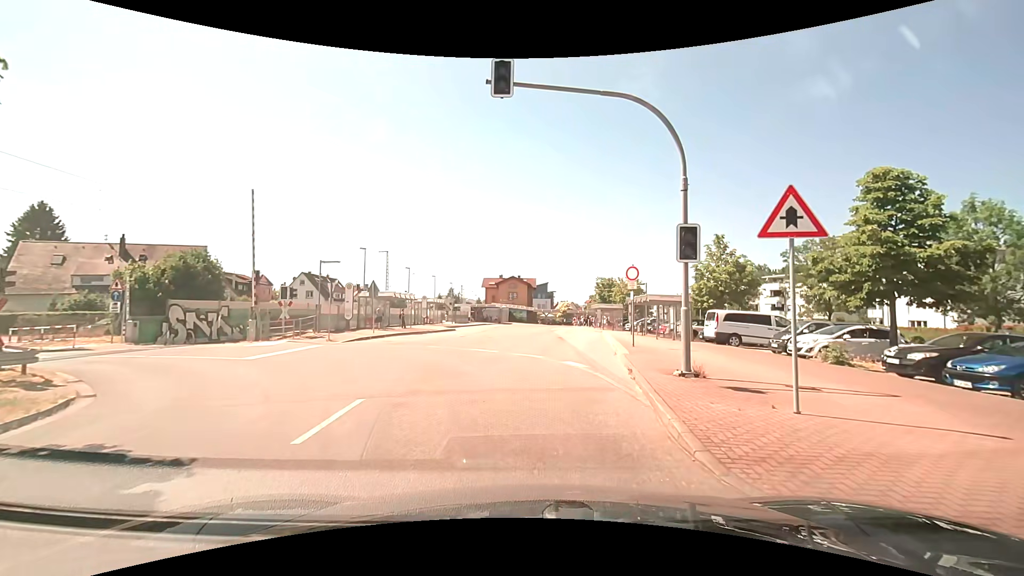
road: unclassified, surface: asphalt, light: Day
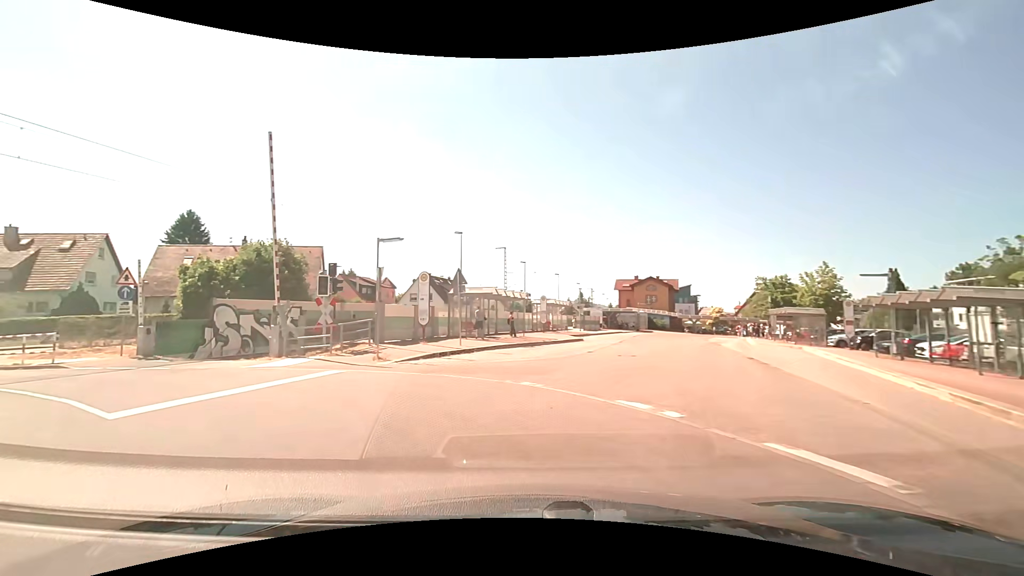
(-1.1, +11.3) m; -16°
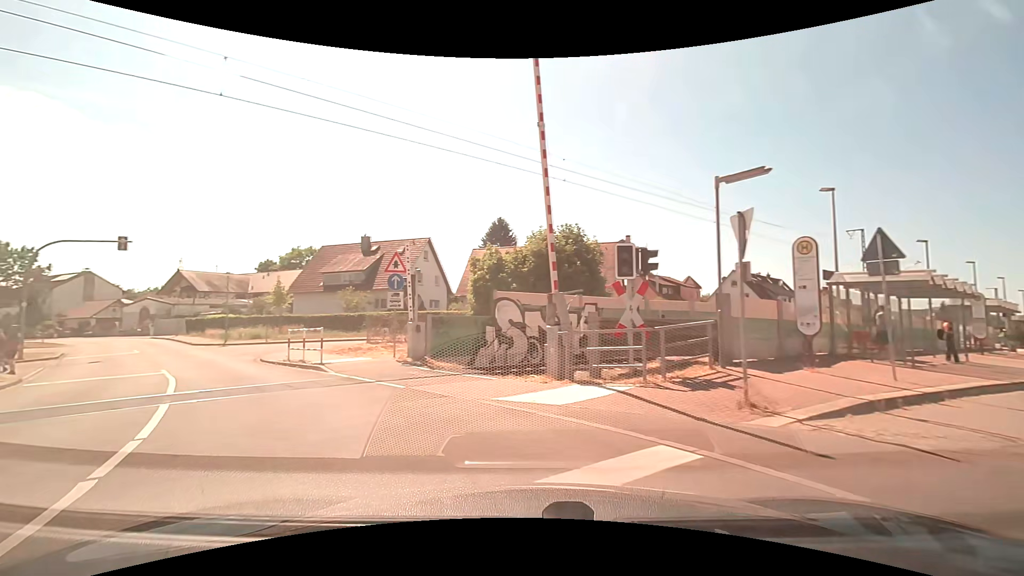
(-2.4, +8.2) m; -33°
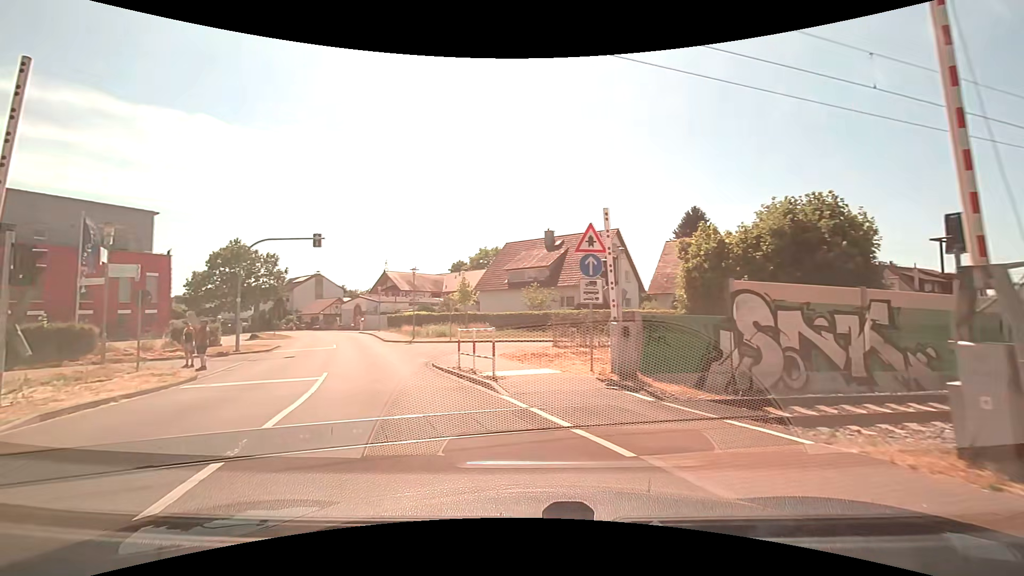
(-1.0, +5.1) m; -21°
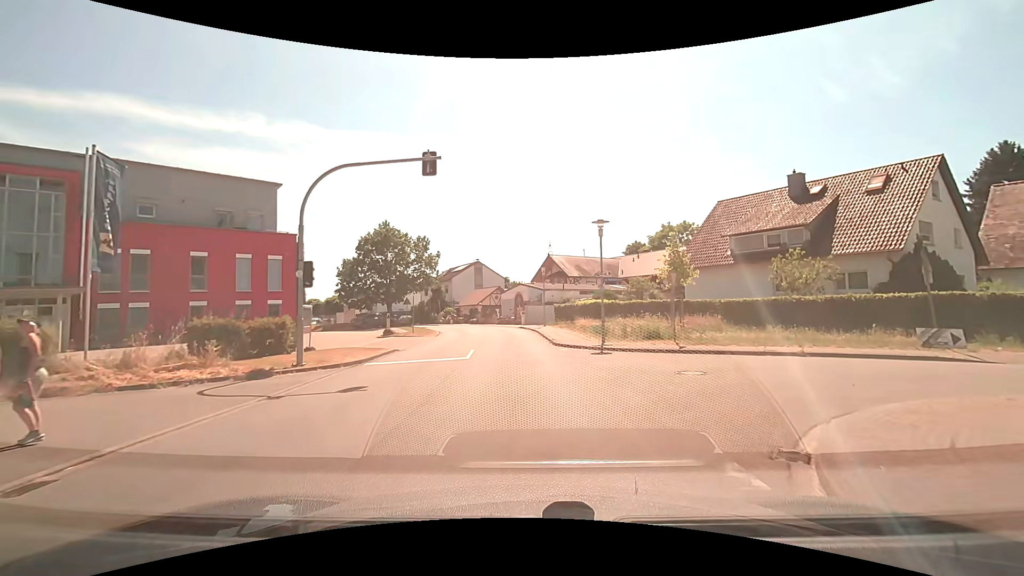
(-3.5, +14.1) m; -19°
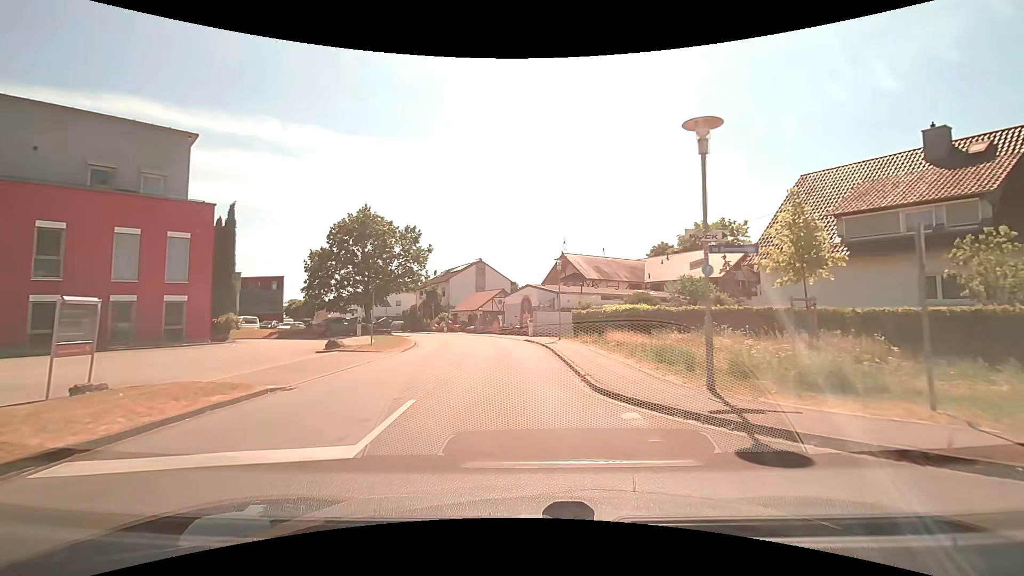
(+0.1, +10.7) m; -1°
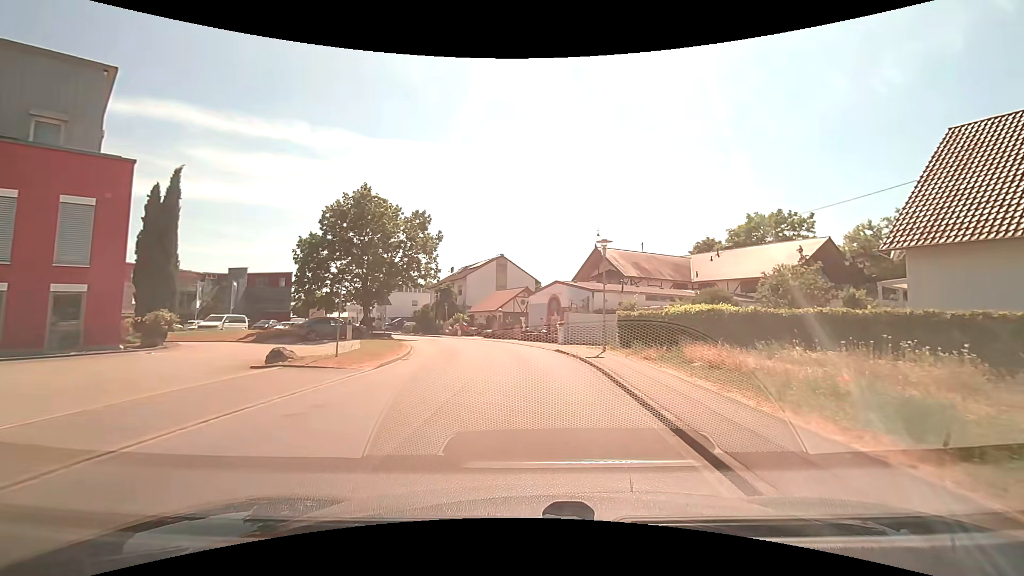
(-0.3, +7.6) m; -3°
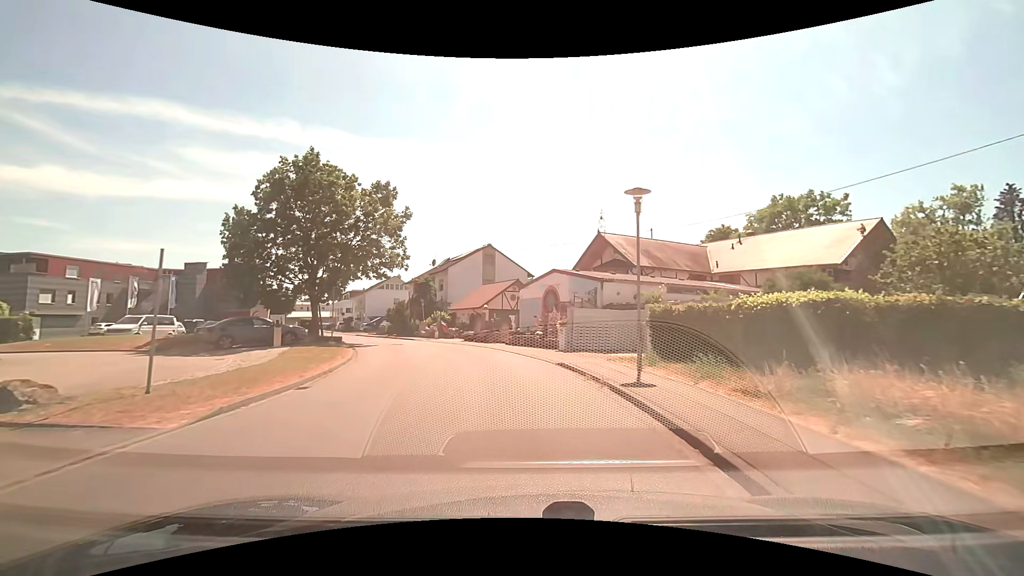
(+0.2, +7.9) m; +1°
(0, +10) (-2, +20) (-5, +29) (-10, +38) (-14, +47) (-19, +56) (-23, +65) (-28, +74) (-33, +83) (-37, +92) m
